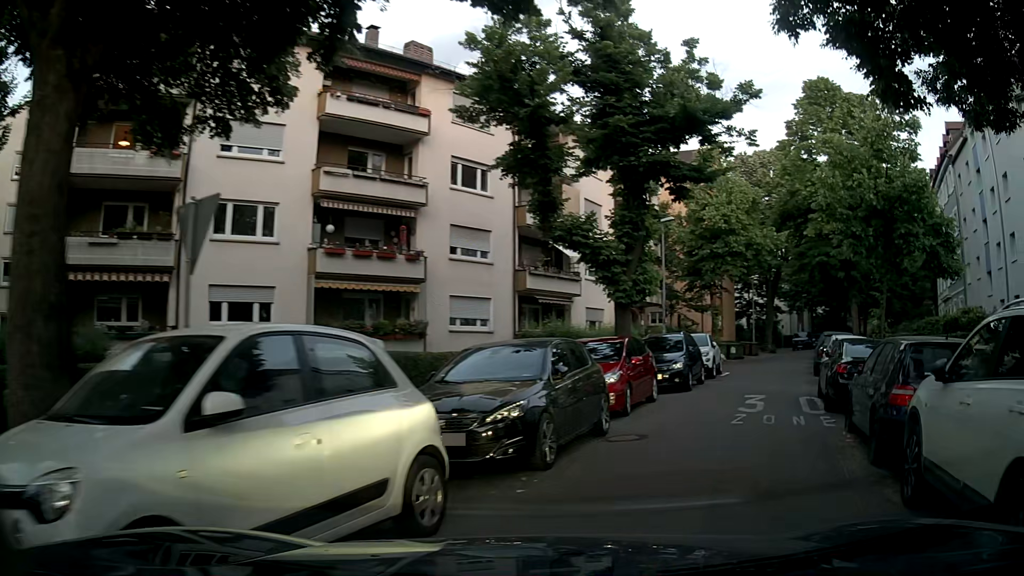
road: residential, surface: asphalt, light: Day
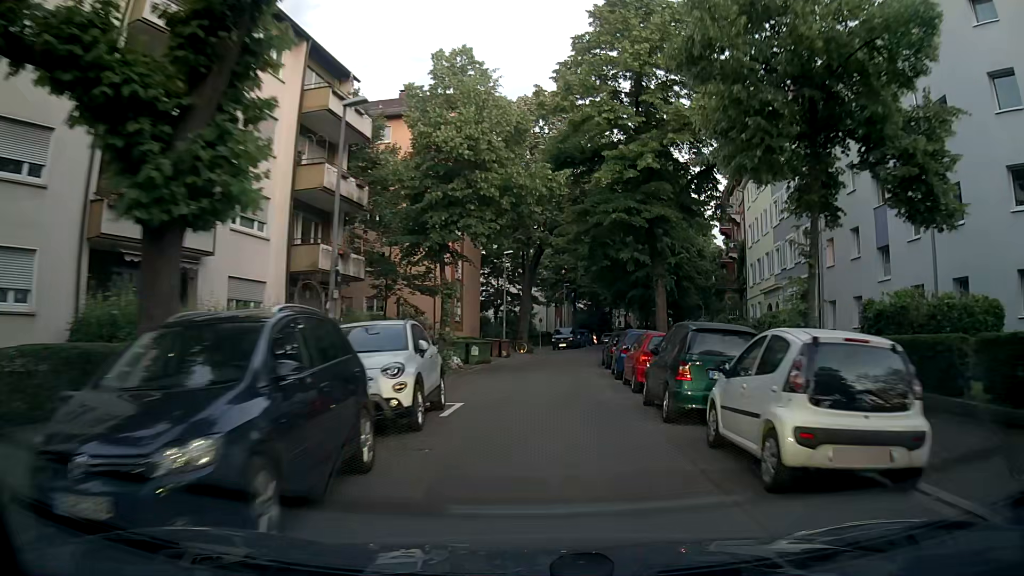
(+4.2, +13.8) m; +24°
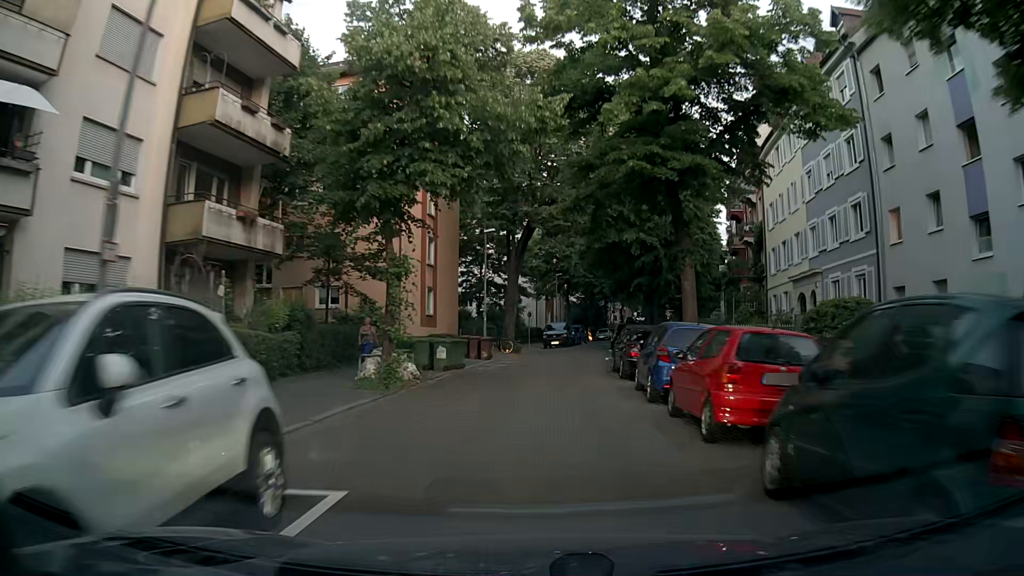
(+0.1, +7.7) m; 0°
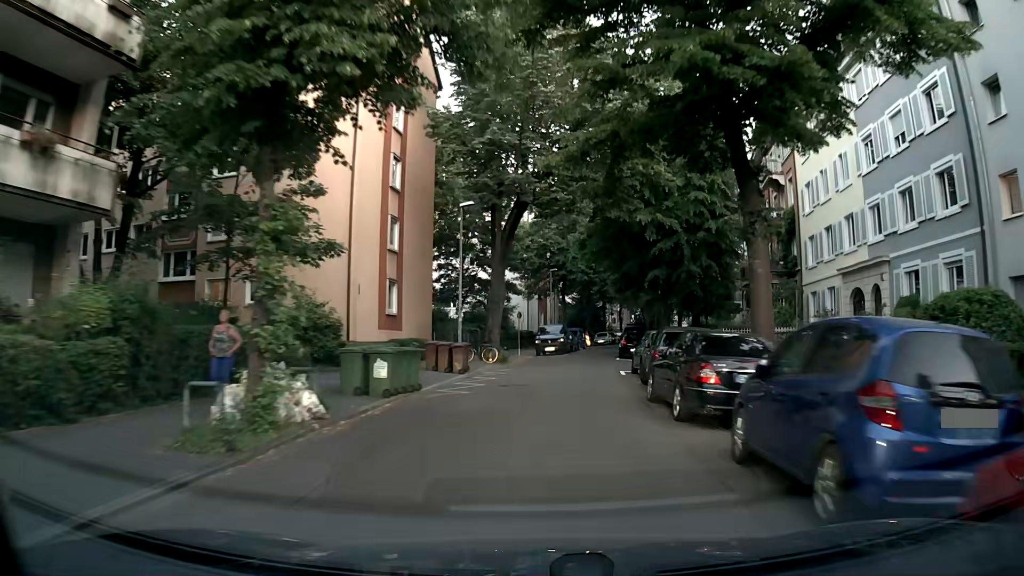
(+0.1, +8.1) m; 0°
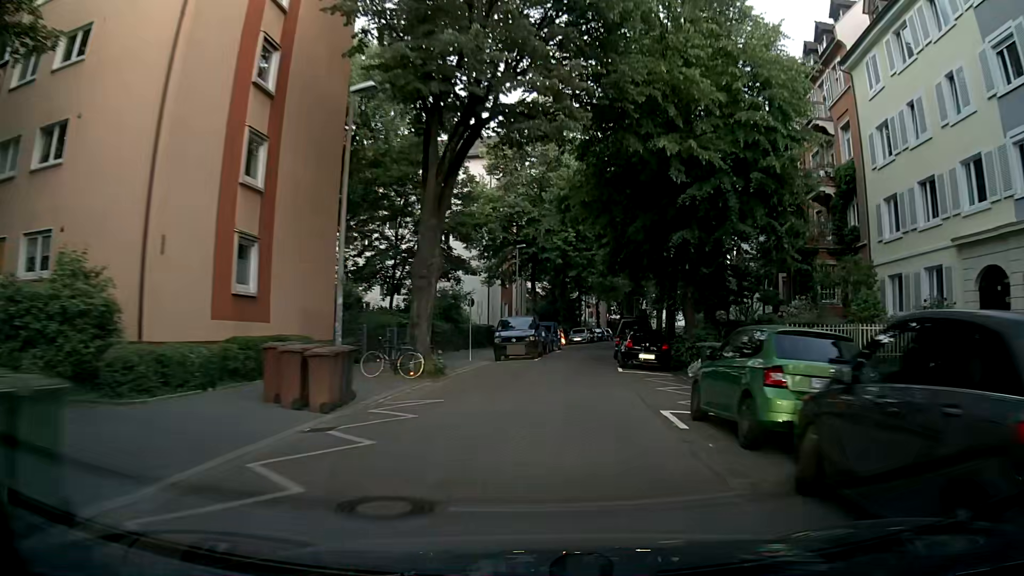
(+0.5, +12.7) m; +3°
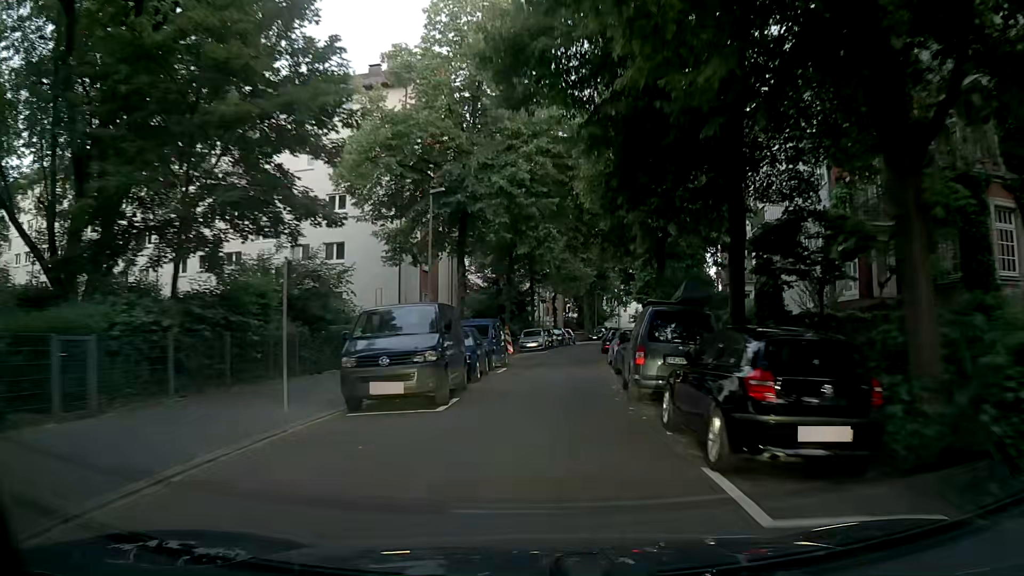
(+0.7, +17.2) m; +5°
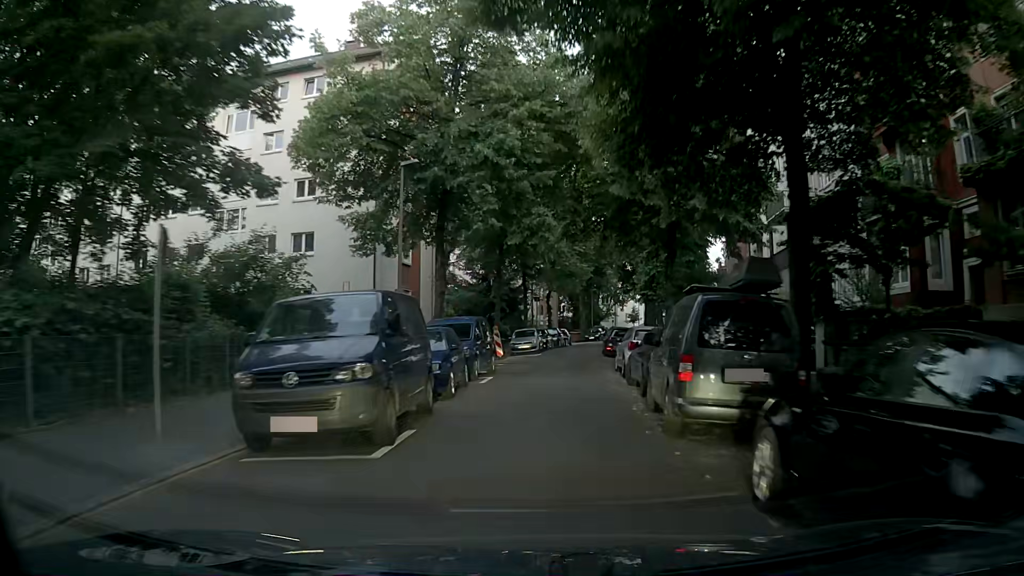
(-0.1, +4.2) m; 0°
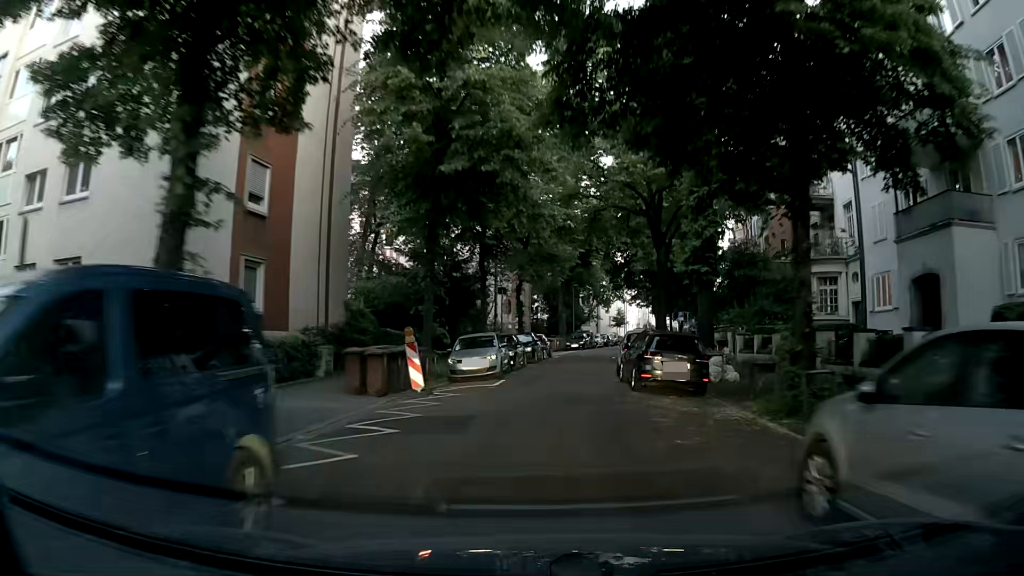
(+0.6, +16.8) m; +5°
(0, +10) (0, +20) (0, +30) (+1, +40) (+2, +50) (+4, +60) (+6, +70) (+8, +79) (+10, +89) (+13, +99) m
